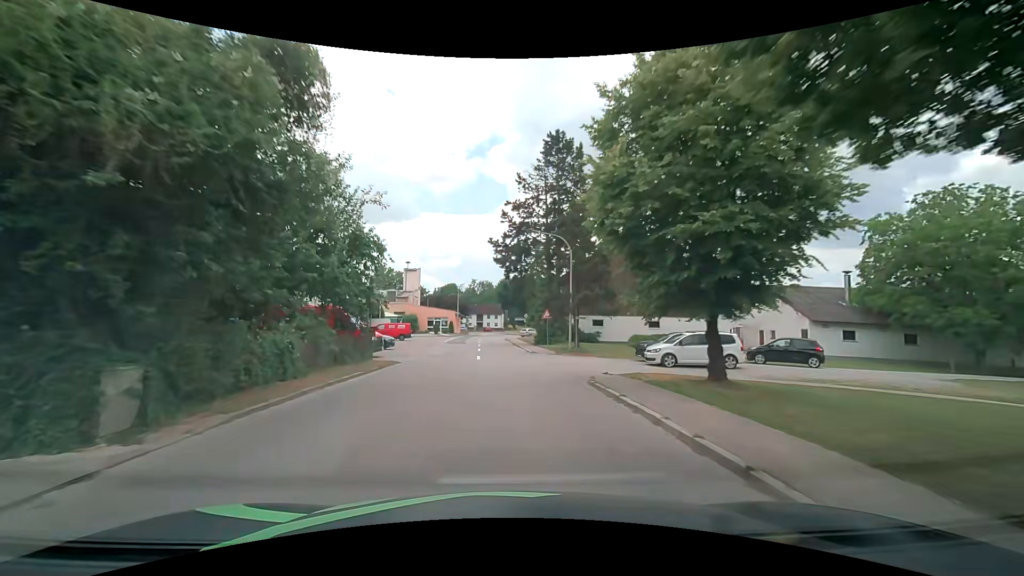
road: tertiary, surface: asphalt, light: Day
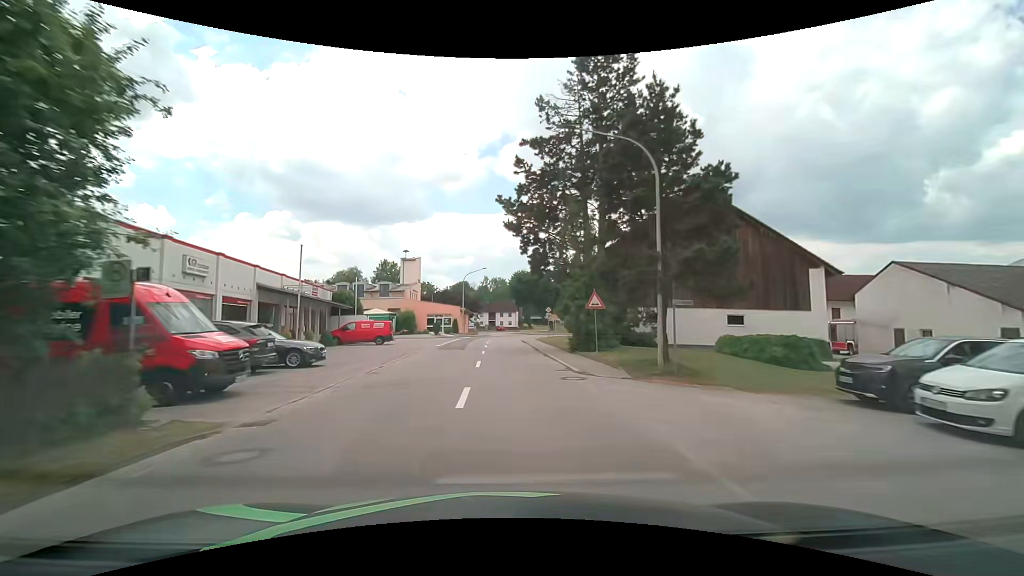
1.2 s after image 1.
(0.0, +15.2) m; 0°
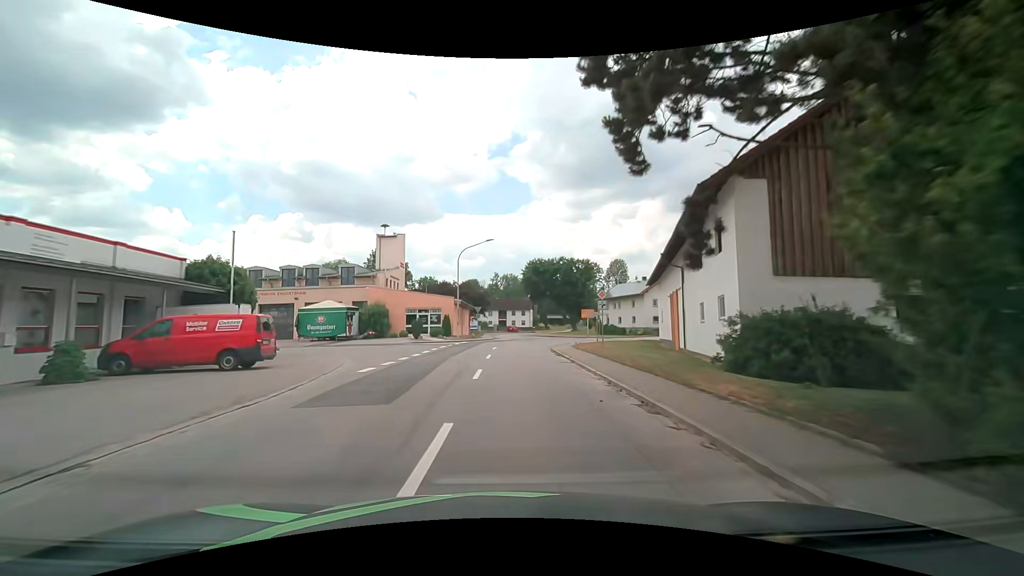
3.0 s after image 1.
(-0.7, +22.6) m; -2°
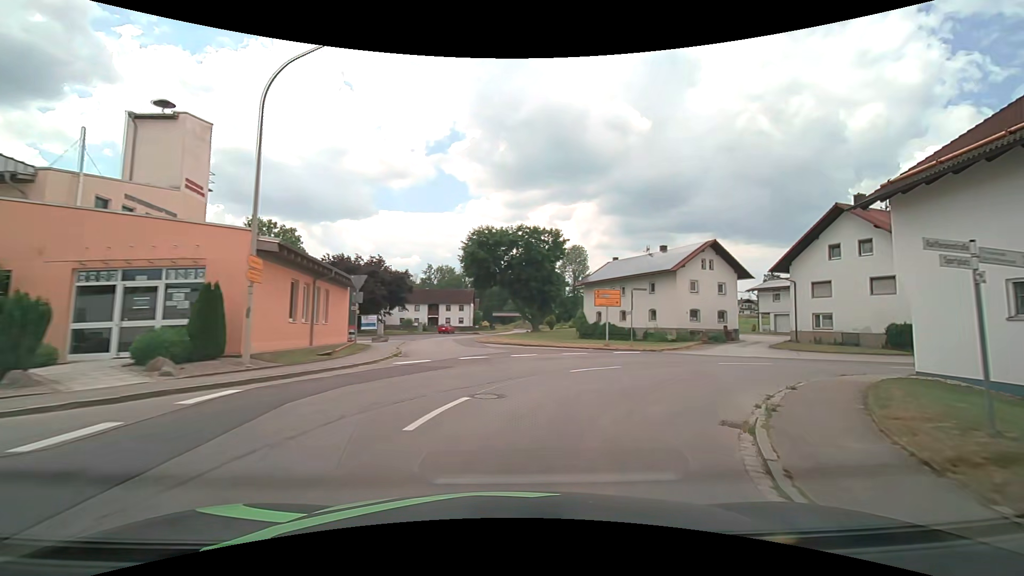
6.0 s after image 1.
(+0.1, +33.1) m; +5°
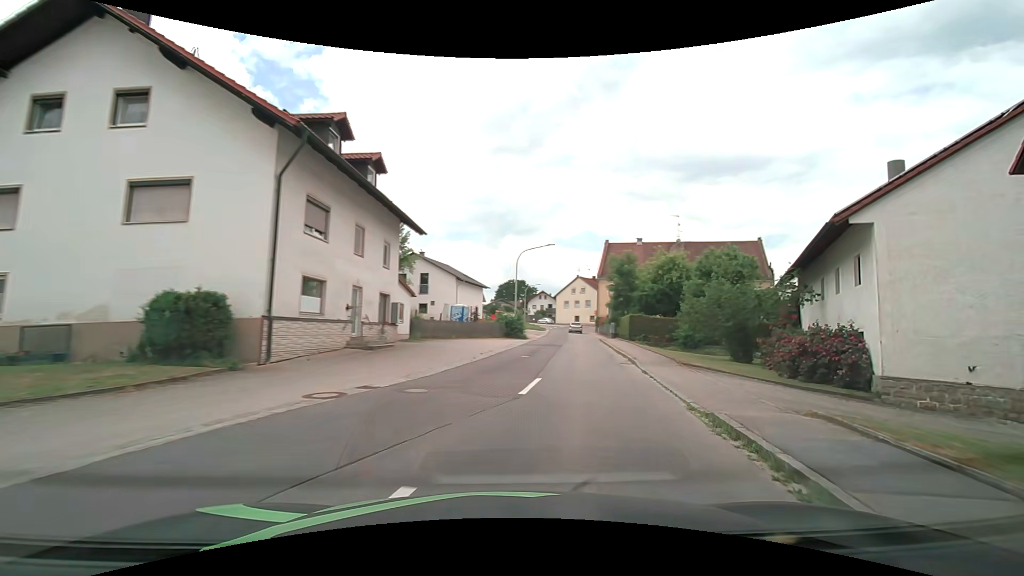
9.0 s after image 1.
(+15.4, +21.6) m; +73°
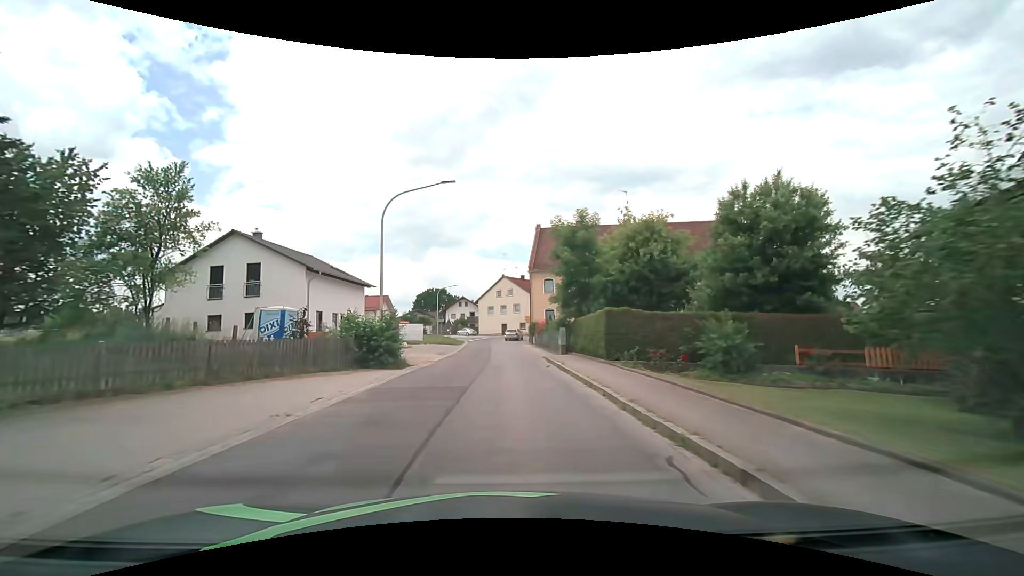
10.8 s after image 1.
(+2.8, +19.4) m; +9°
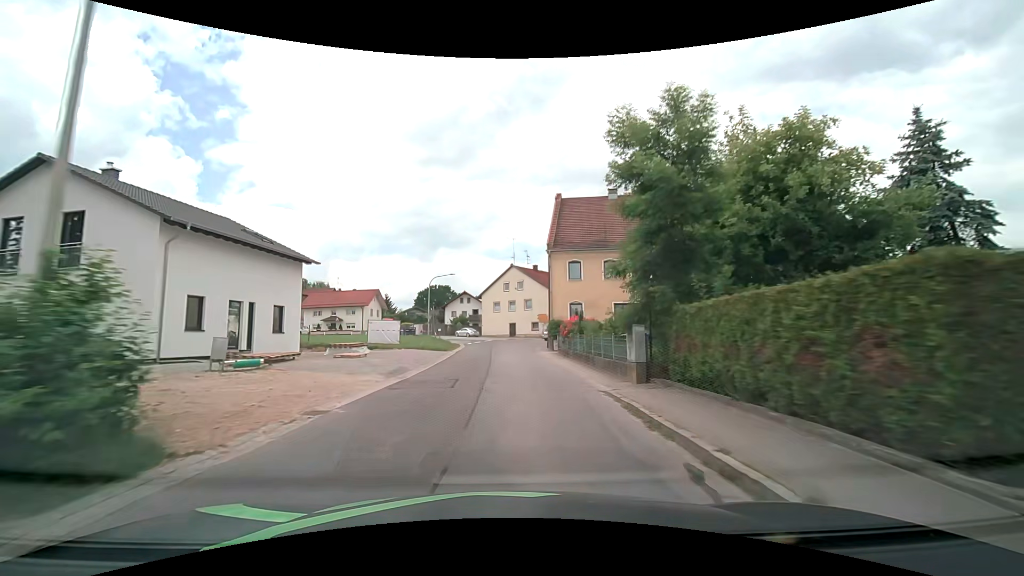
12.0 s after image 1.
(-0.2, +15.0) m; -1°
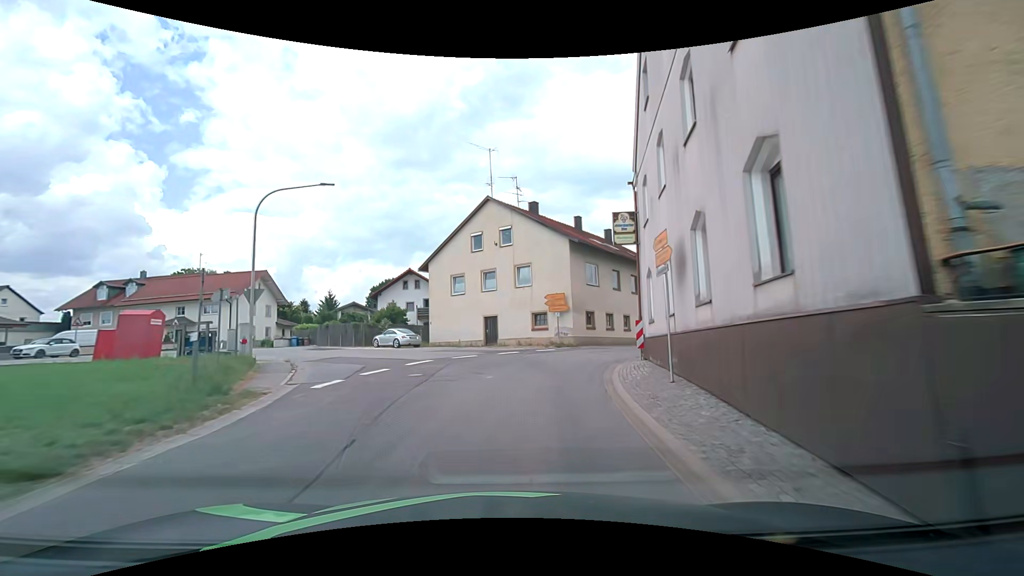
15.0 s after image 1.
(+0.1, +35.8) m; +2°
(0, +10) (+3, +20) (+7, +28) (+14, +36) (+21, +43) (+28, +50) (+35, +57) (+42, +65) (+48, +73) (+53, +81) m
